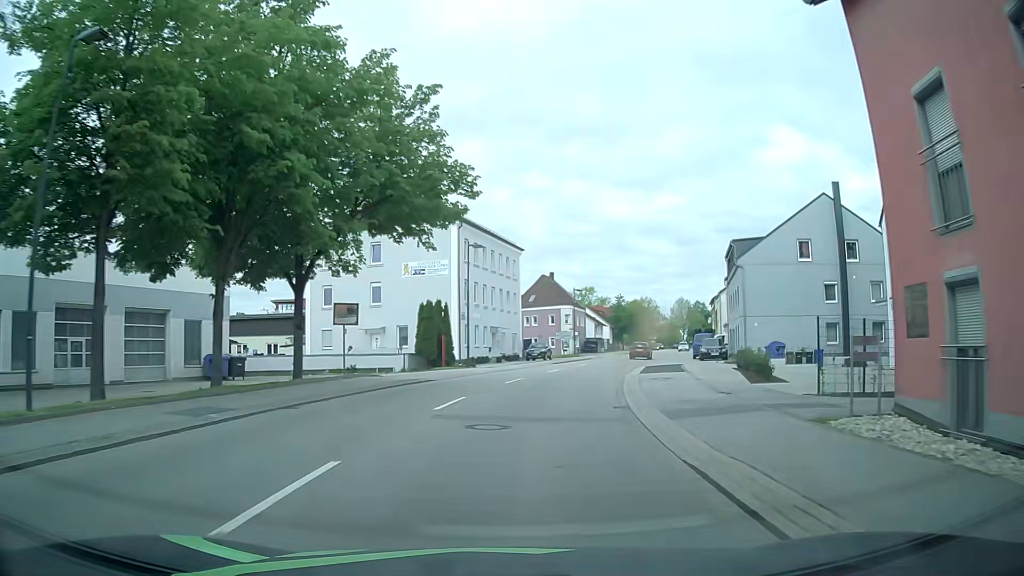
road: primary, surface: asphalt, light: Day
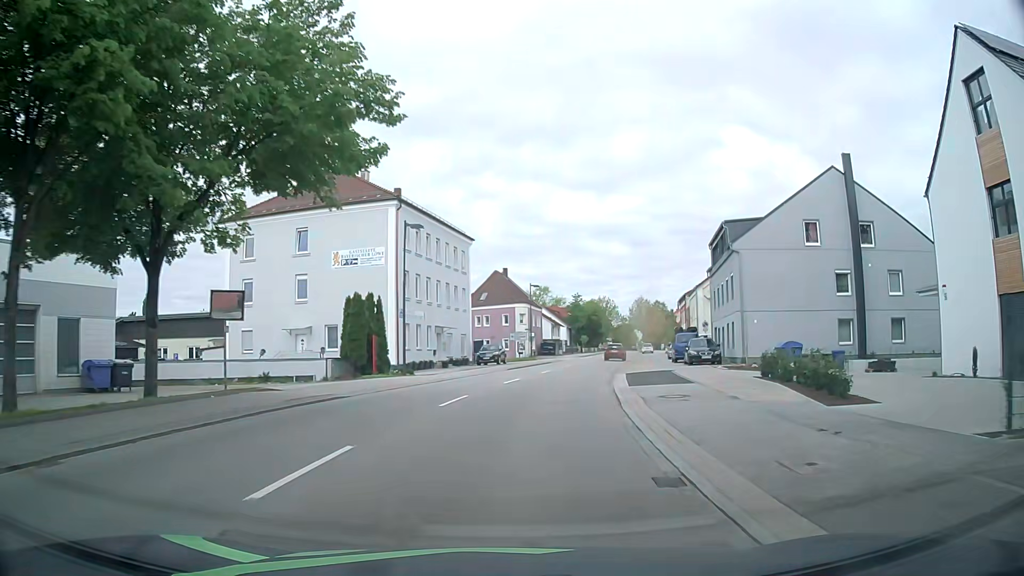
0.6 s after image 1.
(+0.4, +7.9) m; +5°
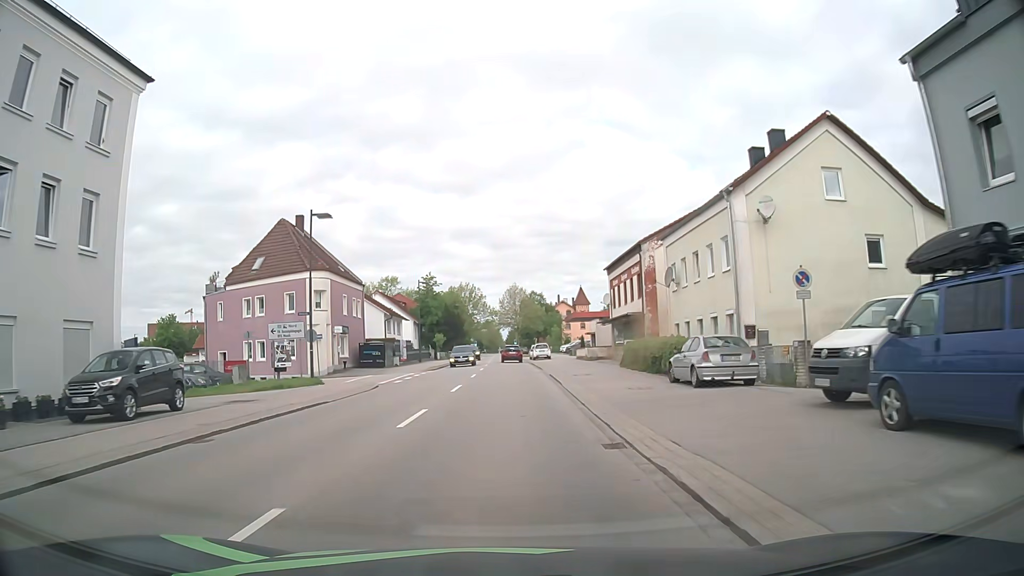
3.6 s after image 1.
(+4.7, +38.6) m; +13°
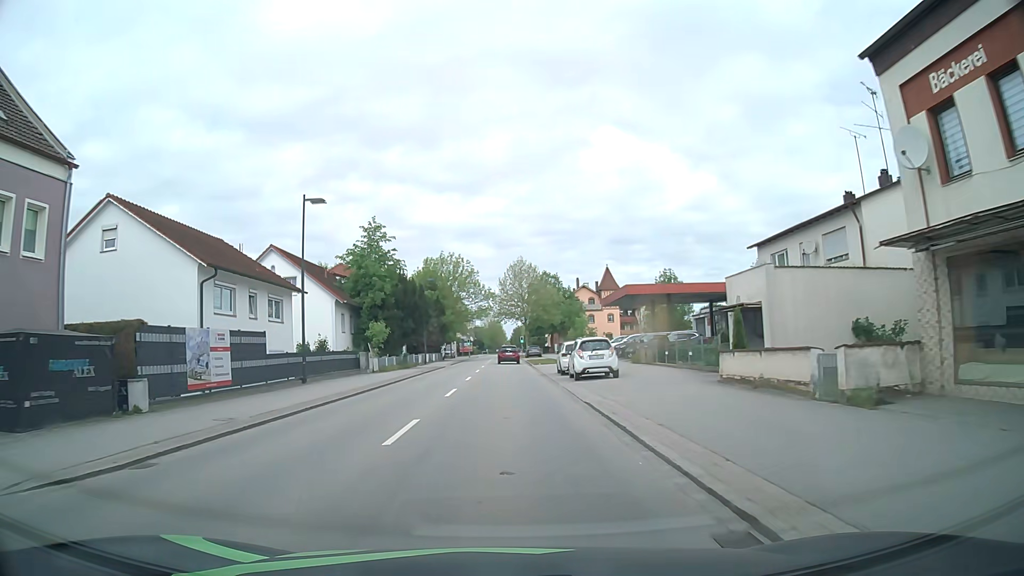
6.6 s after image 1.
(-0.1, +38.3) m; -1°
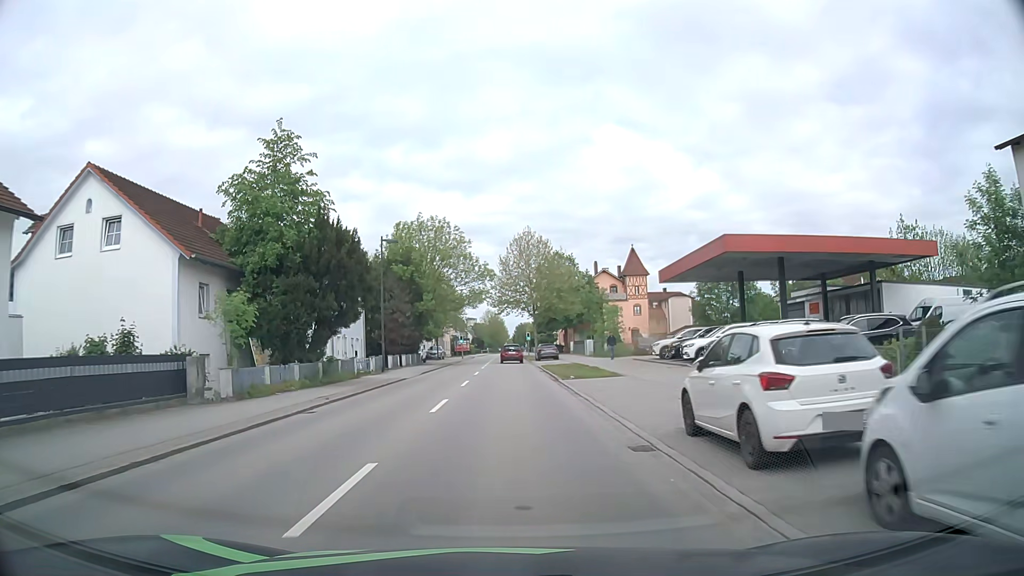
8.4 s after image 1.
(-0.1, +22.7) m; 0°
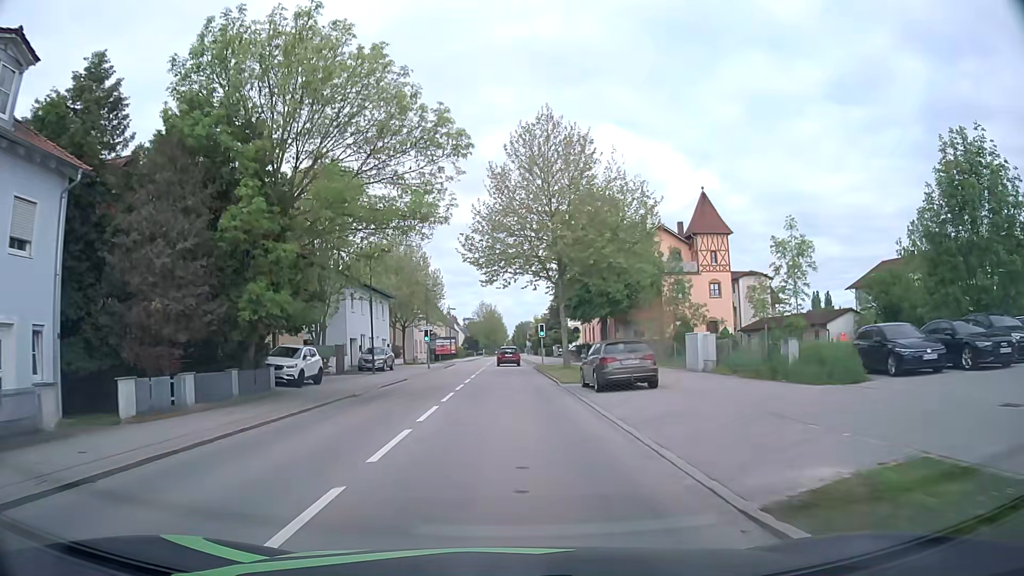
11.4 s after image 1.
(0.0, +37.5) m; 0°
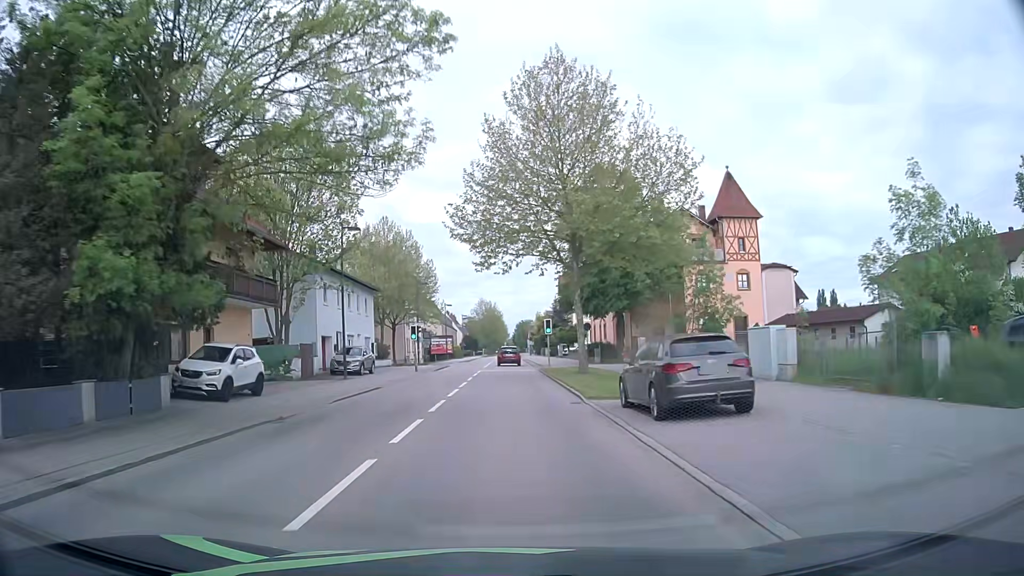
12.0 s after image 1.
(0.0, +7.5) m; 0°
